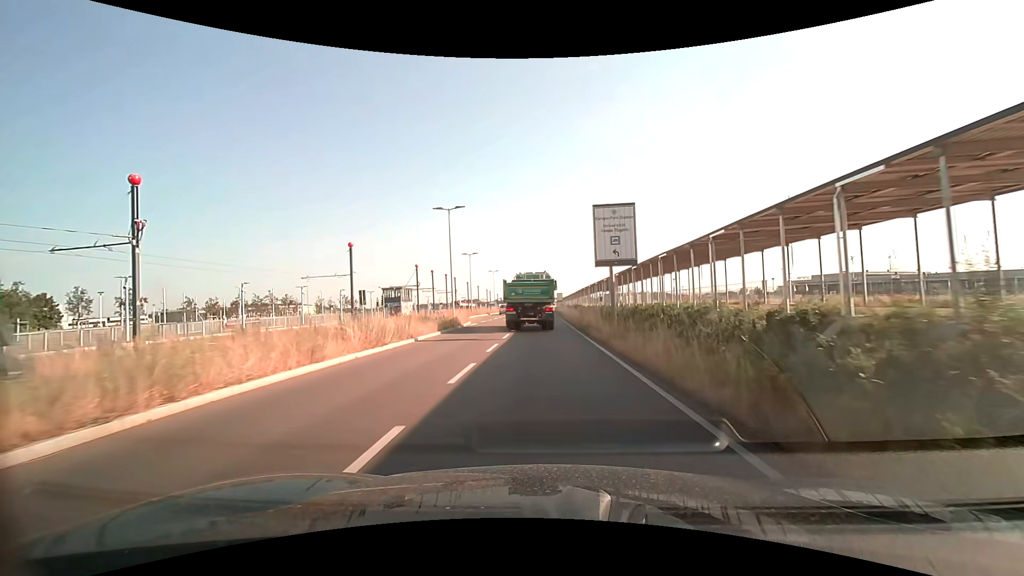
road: secondary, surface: asphalt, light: Day
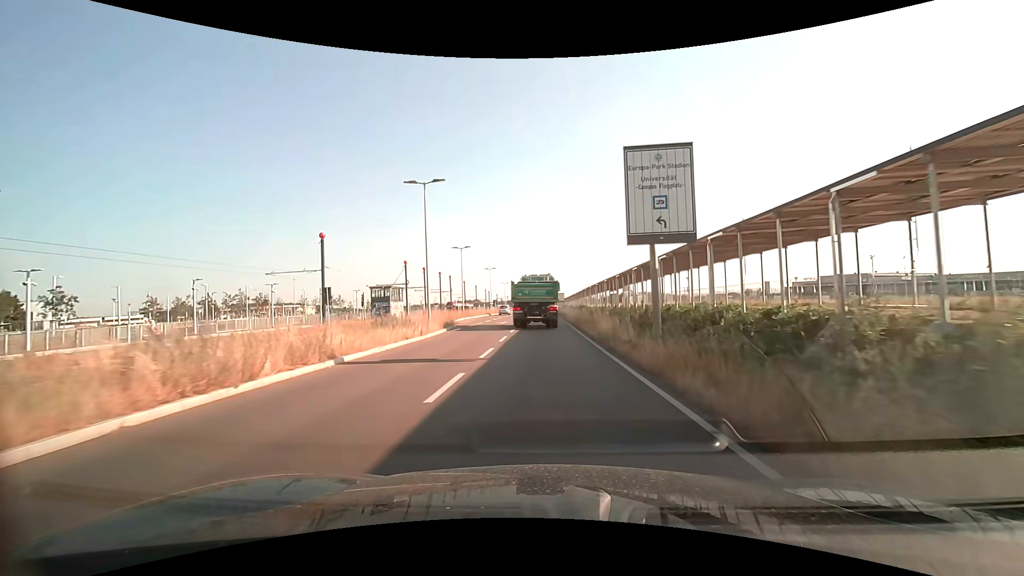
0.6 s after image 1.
(0.0, +7.6) m; 0°
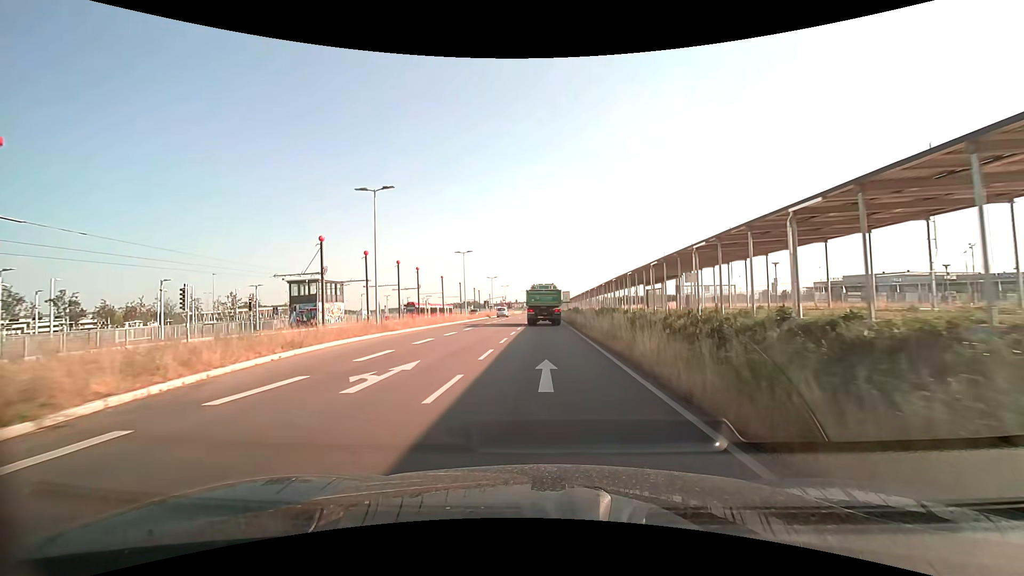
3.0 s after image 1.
(-0.1, +30.0) m; 0°
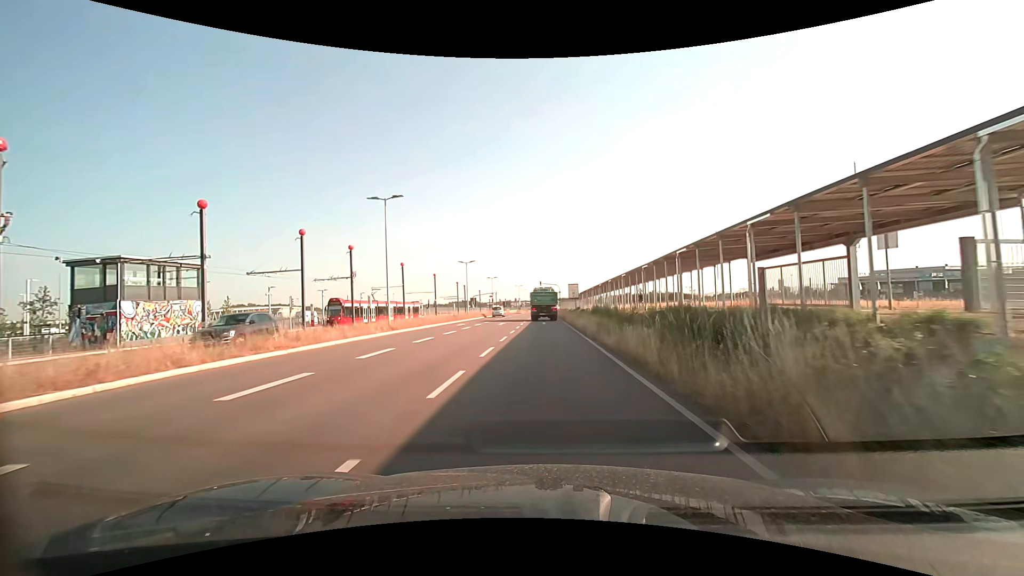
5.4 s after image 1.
(0.0, +29.6) m; 0°
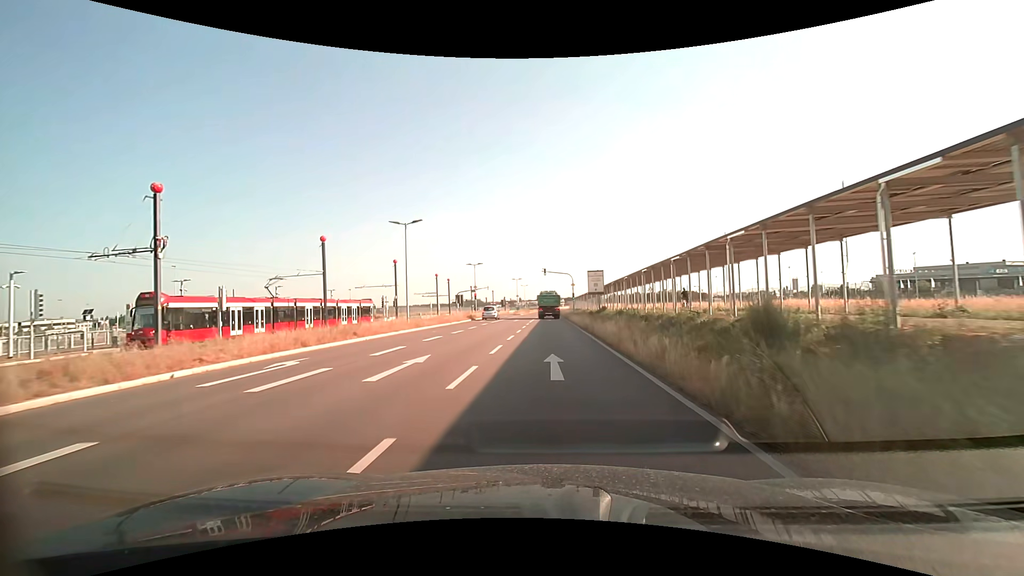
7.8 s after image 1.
(-0.2, +29.5) m; -1°
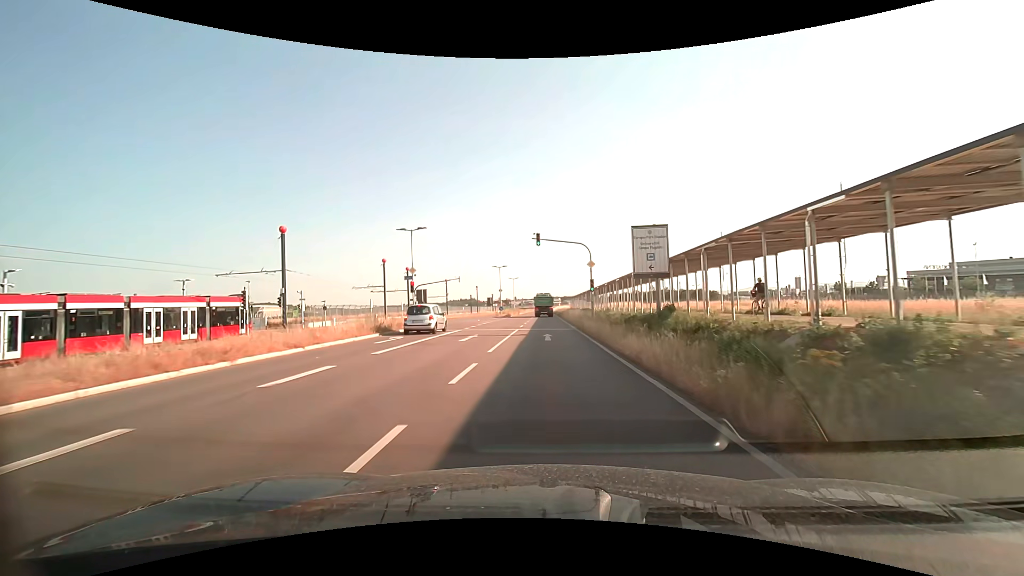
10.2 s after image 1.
(+0.3, +29.5) m; +1°
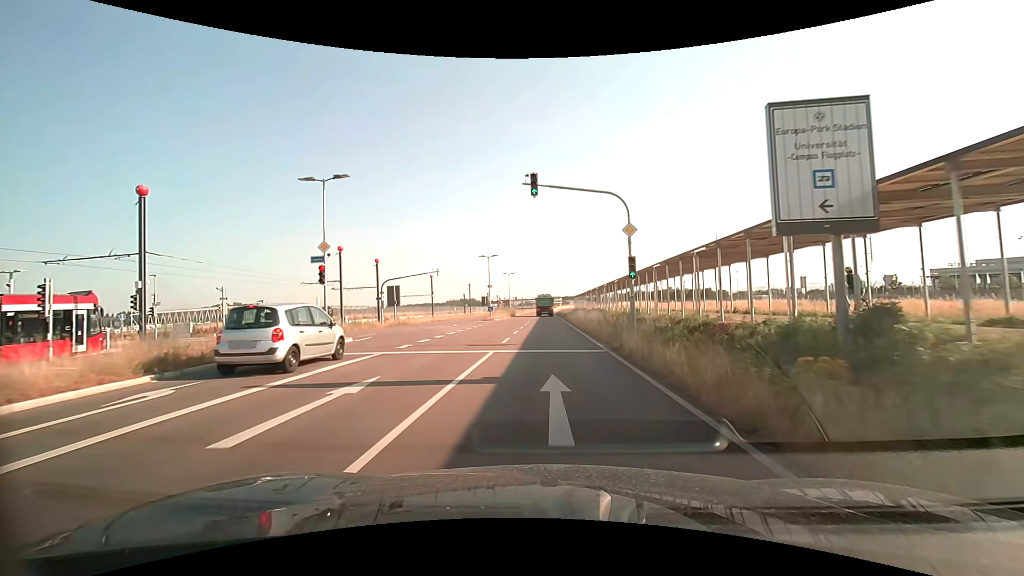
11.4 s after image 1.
(0.0, +14.8) m; 0°
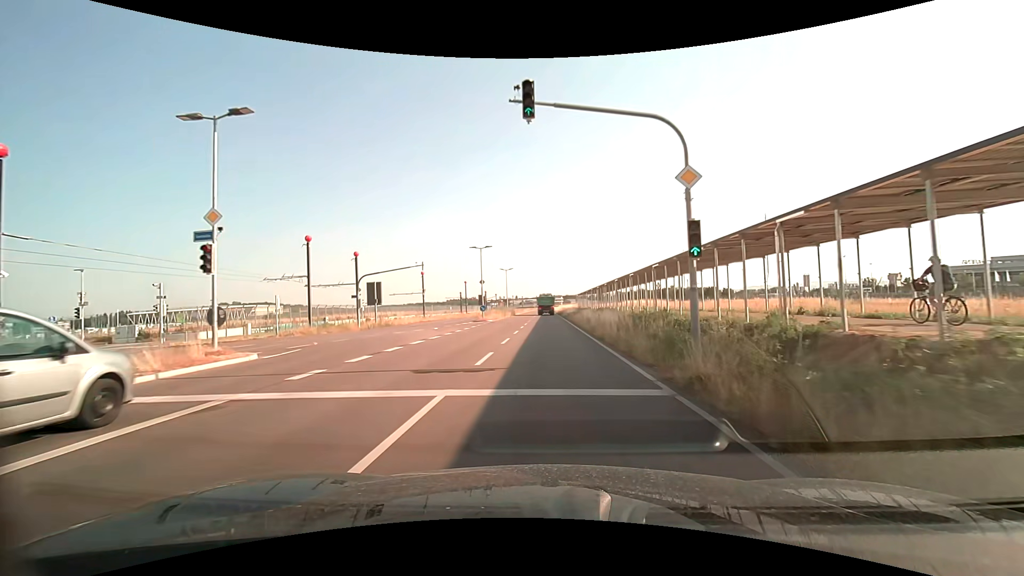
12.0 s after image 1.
(0.0, +7.4) m; 0°
(0, +10) (0, +20) (0, +30) (0, +40) (0, +50) (0, +60) (0, +70) (0, +80) (0, +90) (0, +100) m
